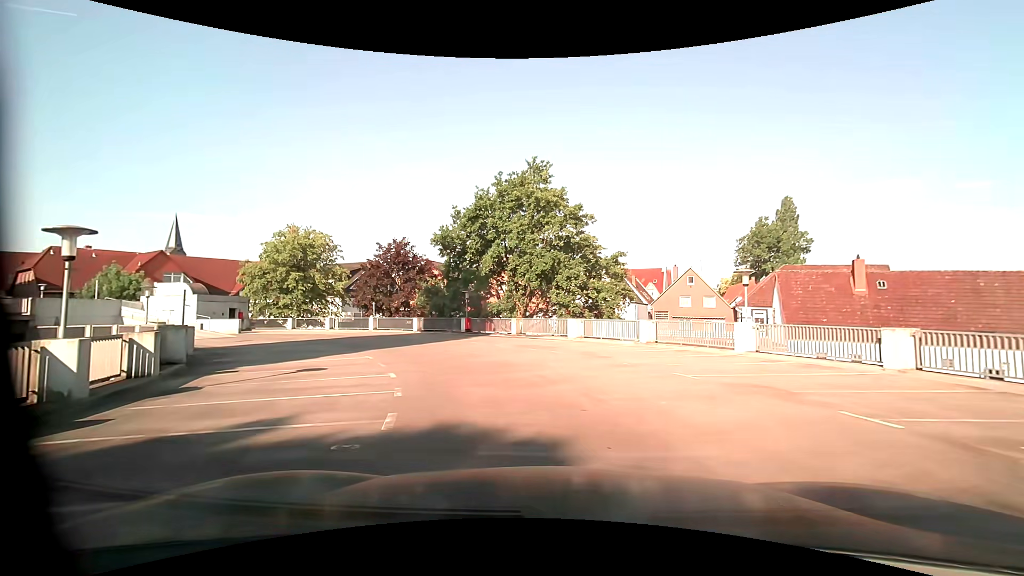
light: Day
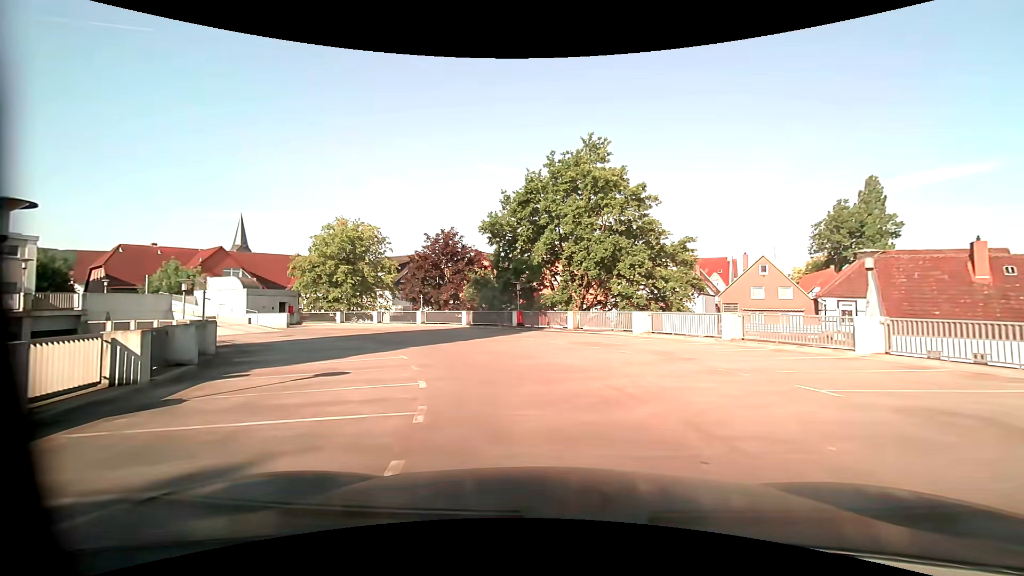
(-0.1, +2.7) m; -7°
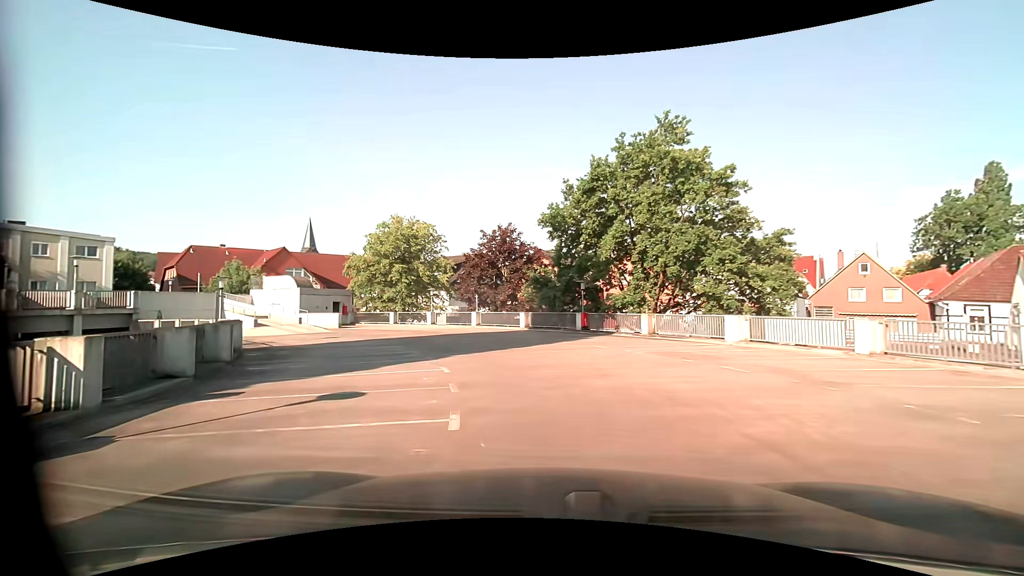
(-0.2, +3.2) m; -6°
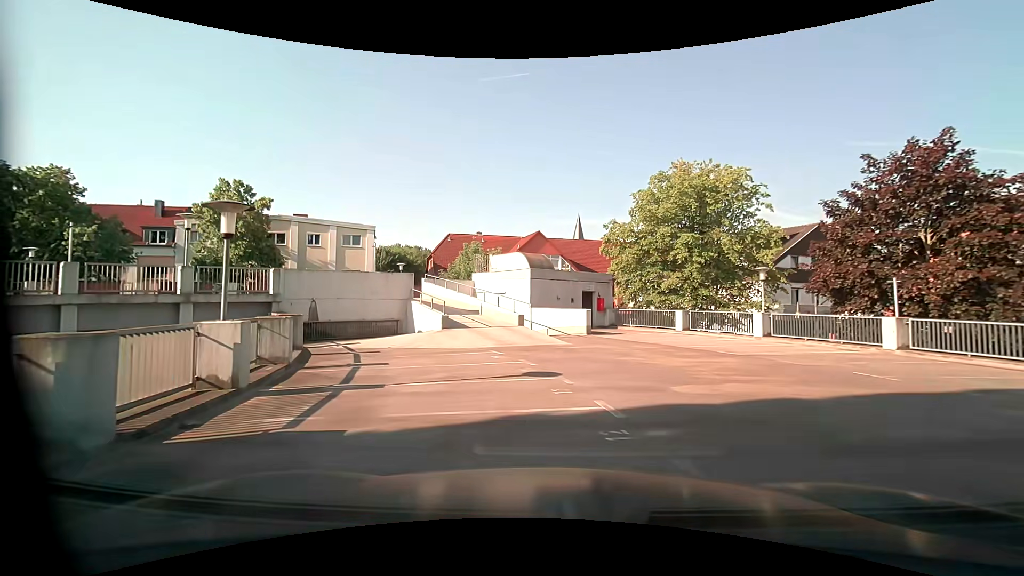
(-5.1, +16.6) m; -31°
